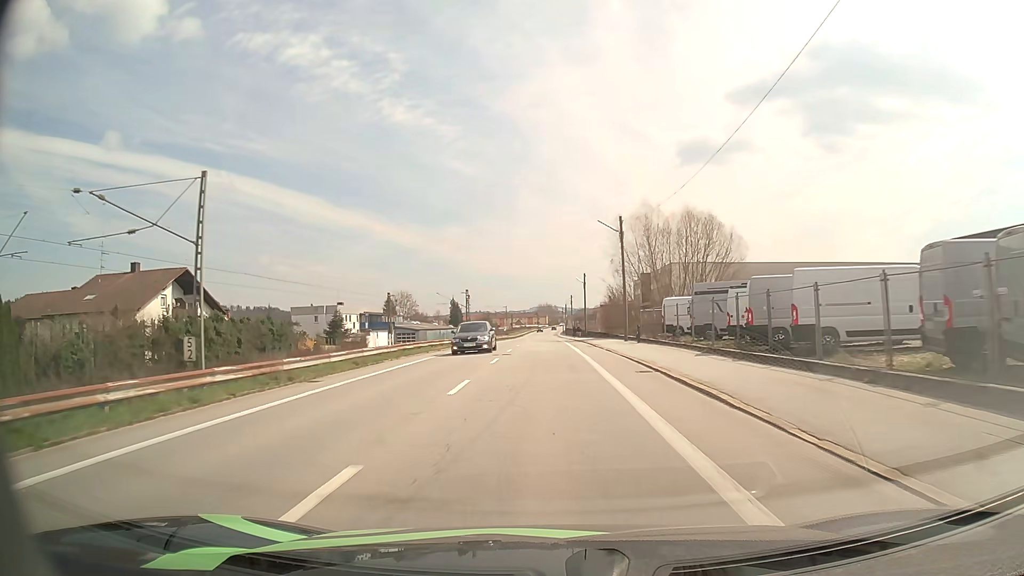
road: unclassified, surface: asphalt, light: Day
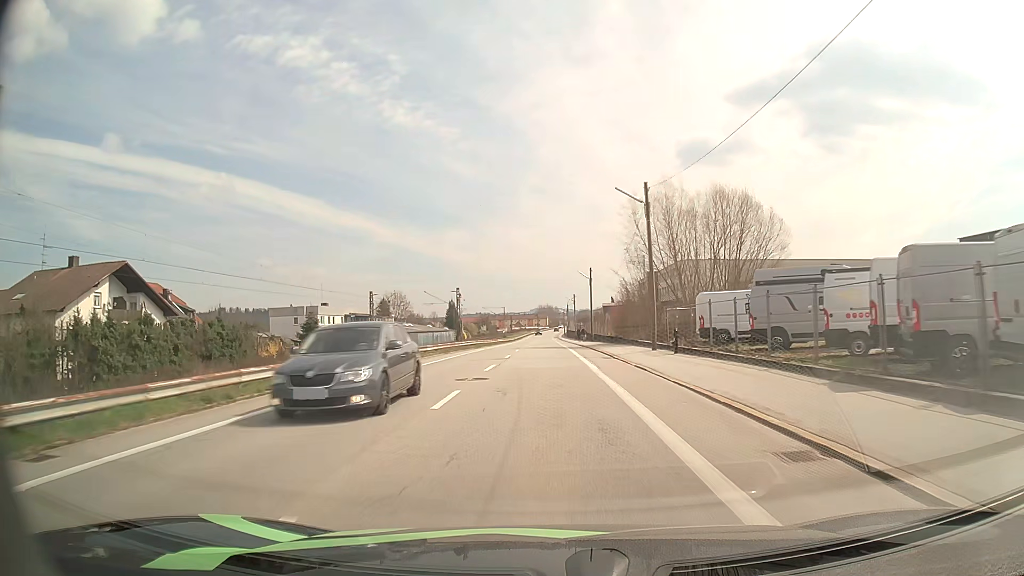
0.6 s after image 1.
(0.0, +10.8) m; 0°
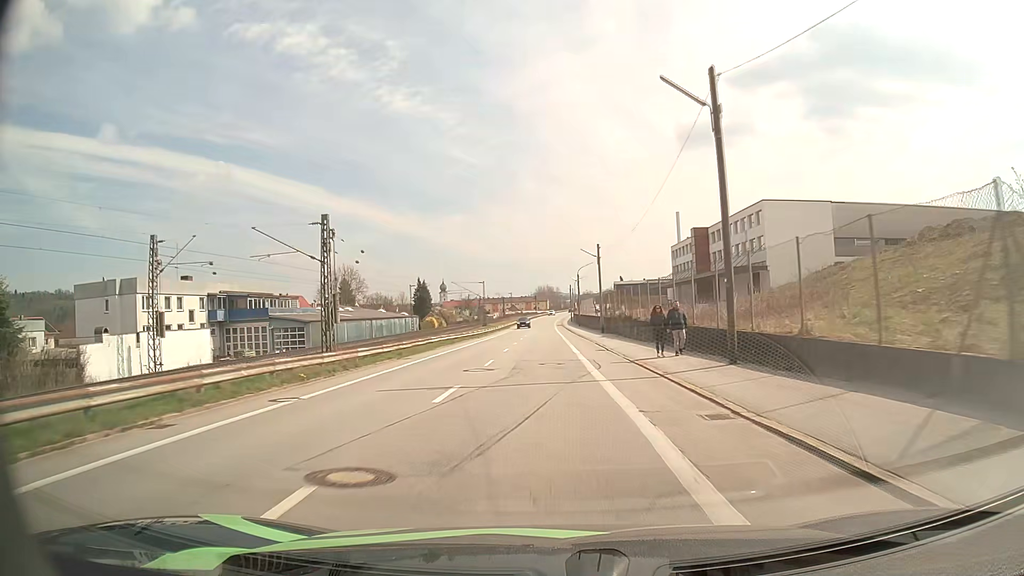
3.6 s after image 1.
(+0.1, +54.0) m; 0°
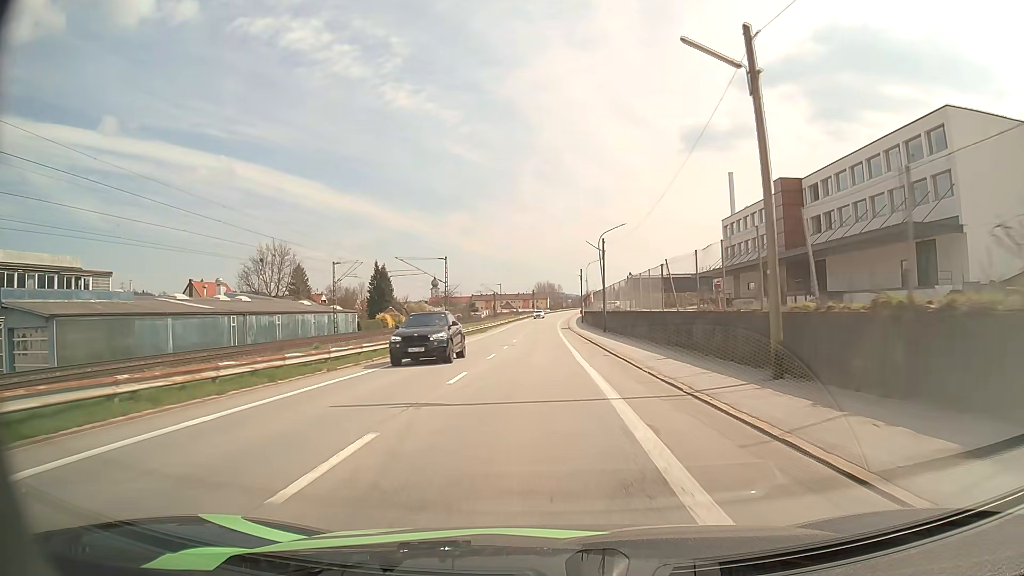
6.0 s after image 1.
(-0.1, +43.3) m; 0°
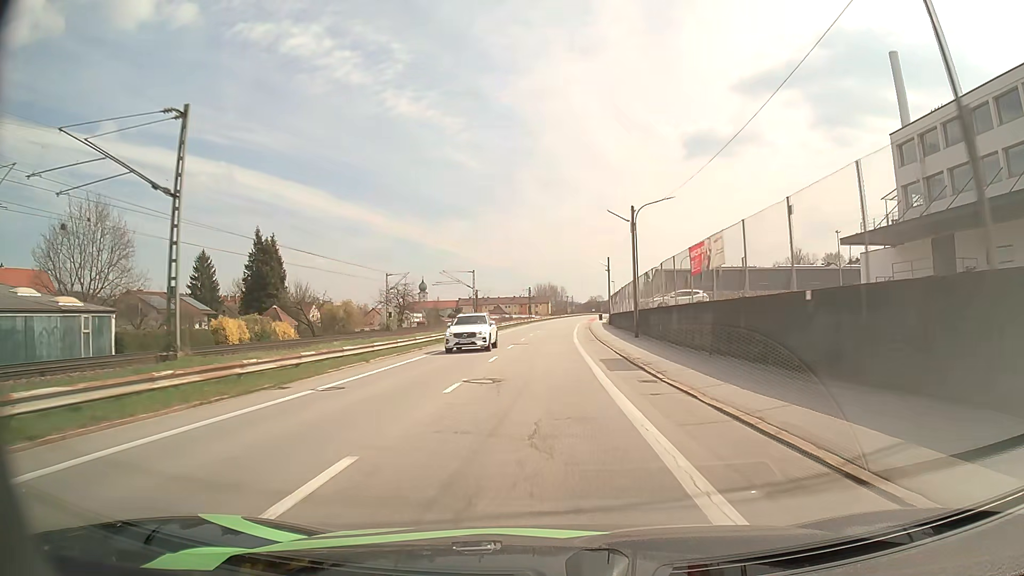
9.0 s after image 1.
(0.0, +55.2) m; 0°
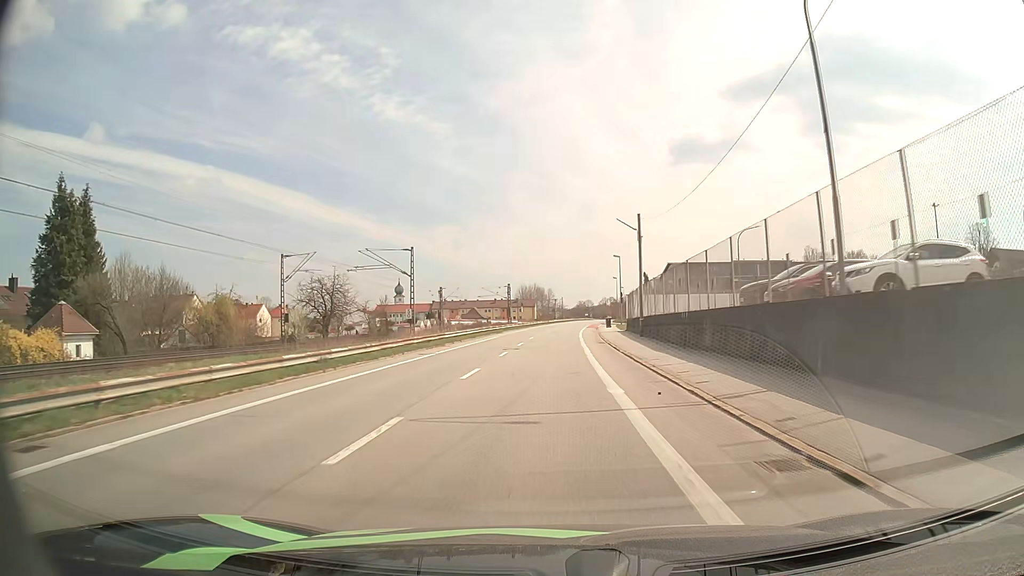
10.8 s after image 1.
(+0.2, +33.8) m; +1°
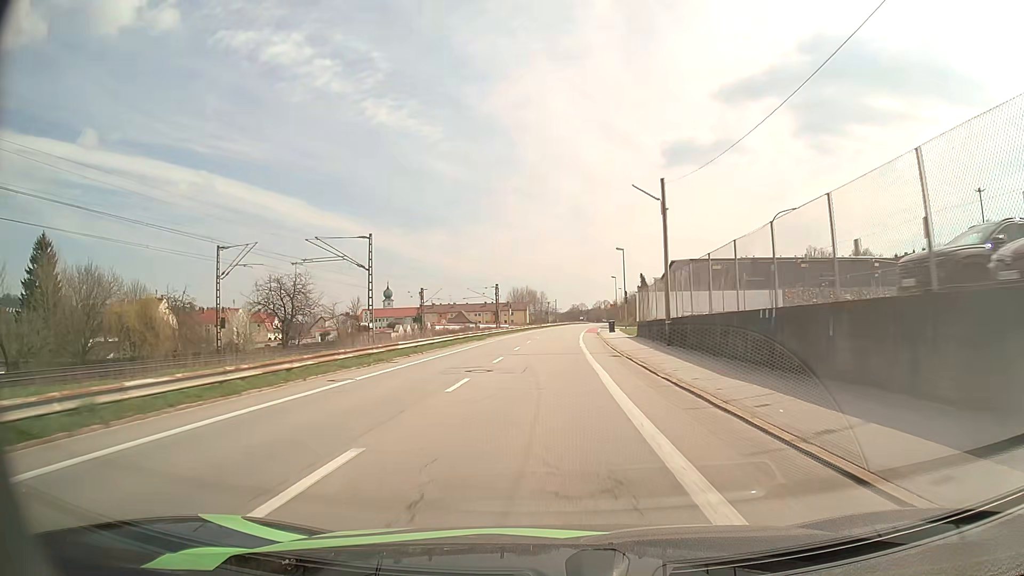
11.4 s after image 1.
(0.0, +11.3) m; +1°
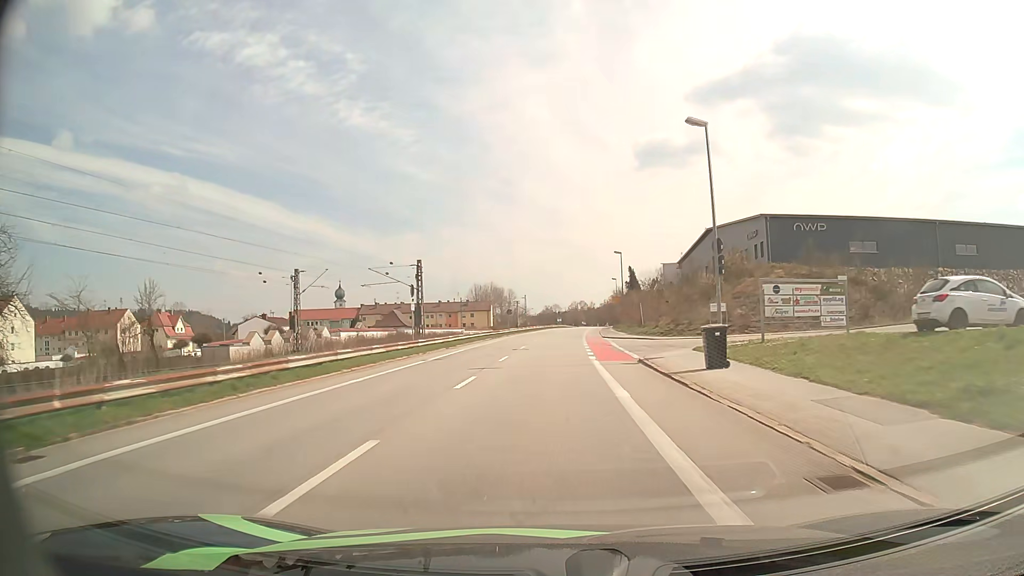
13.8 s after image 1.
(+0.7, +44.7) m; +2°
(0, +10) (0, +20) (+1, +30) (+1, +40) (+2, +50) (+2, +60) (+3, +70) (+4, +80) (+4, +90) (+5, +100) m
